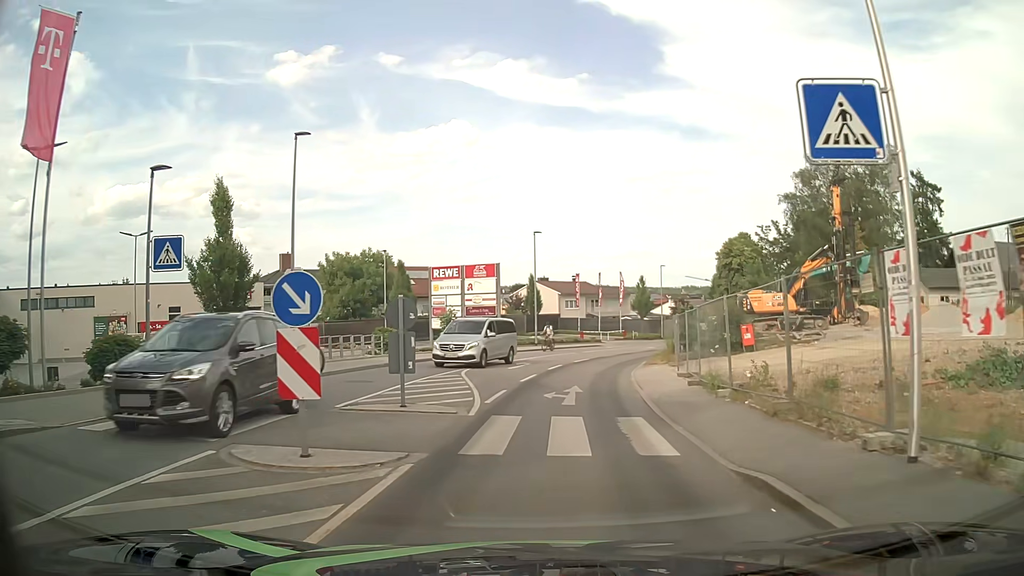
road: tertiary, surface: asphalt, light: Day
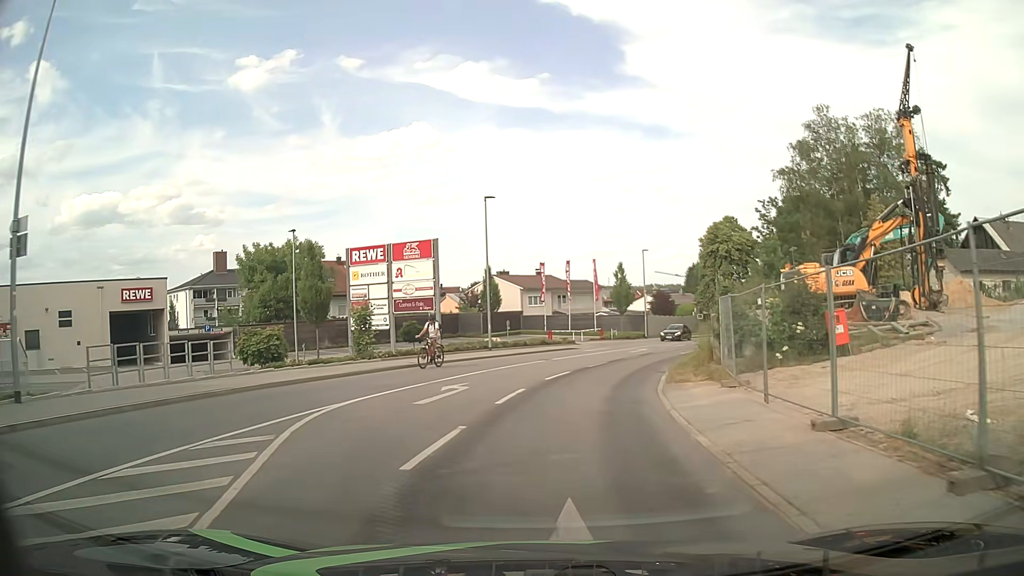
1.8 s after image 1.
(+0.5, +12.7) m; +3°
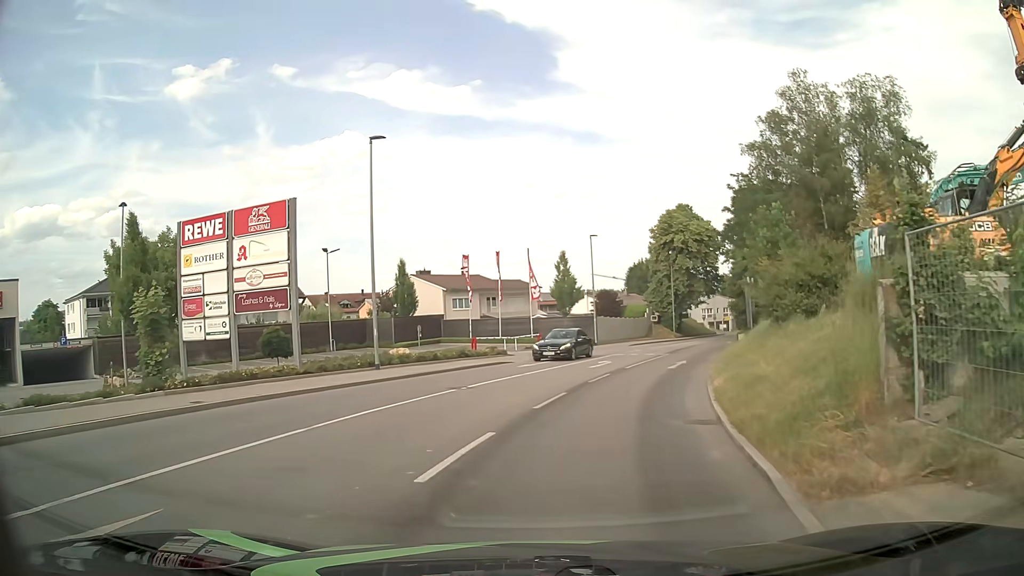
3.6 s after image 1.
(+0.5, +12.4) m; +6°
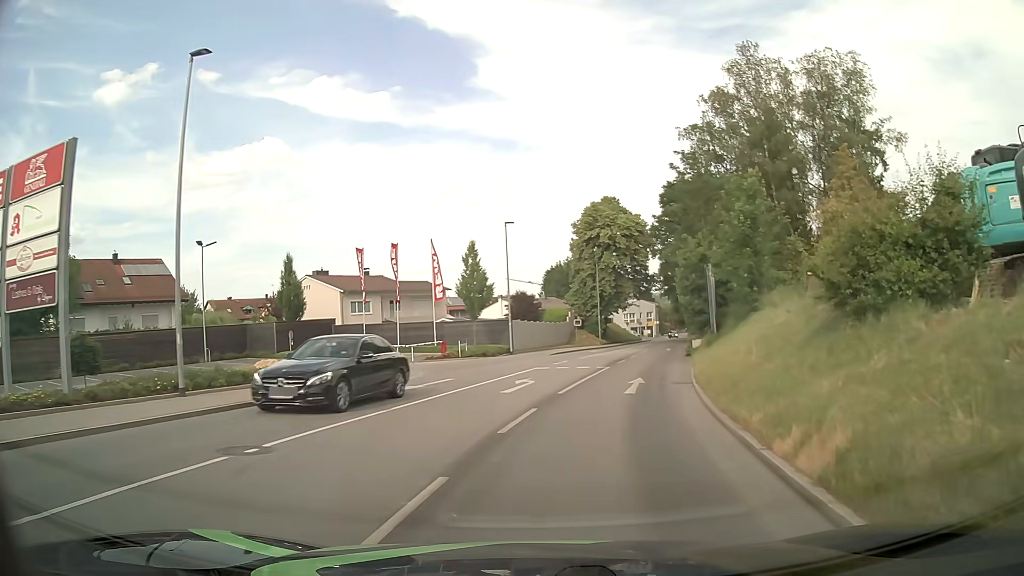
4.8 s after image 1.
(+0.4, +8.5) m; +7°
(+1, +10) (+3, +20) (+4, +30) (+7, +39) (+9, +49) (+11, +59) (+13, +69) (+16, +78) (+18, +88) (+21, +98) m
